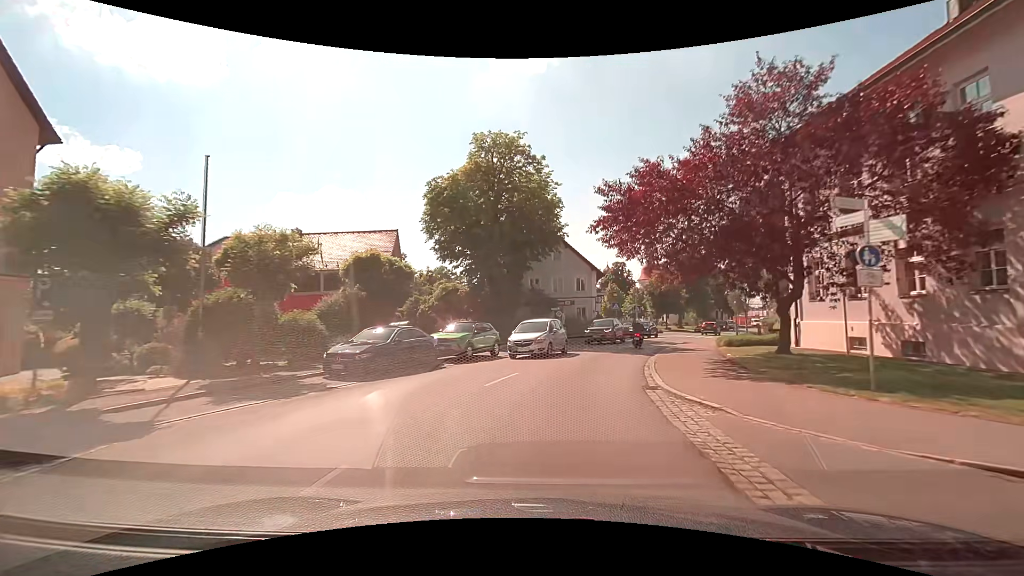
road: tertiary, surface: asphalt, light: Day
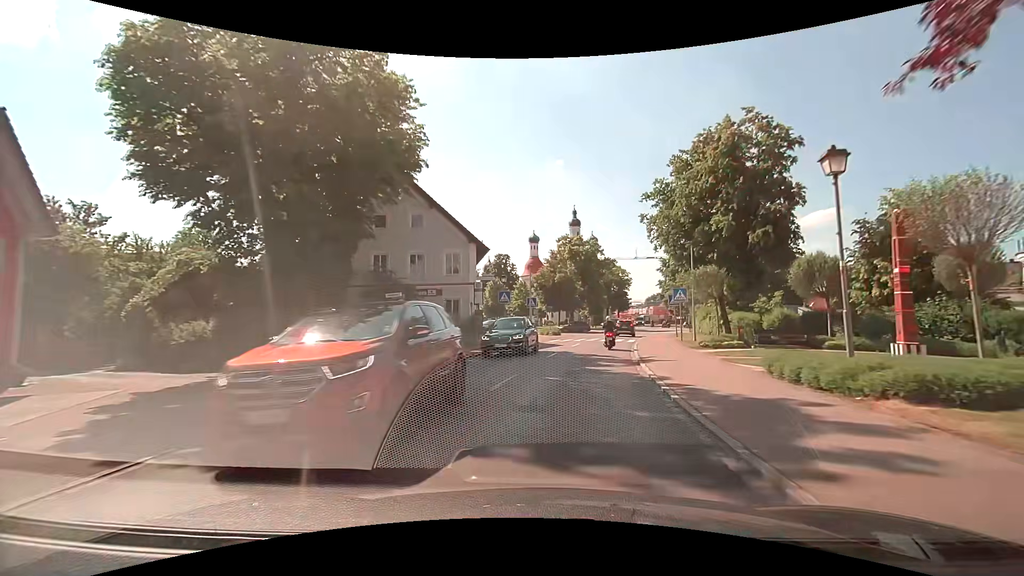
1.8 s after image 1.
(+1.9, +18.5) m; +14°
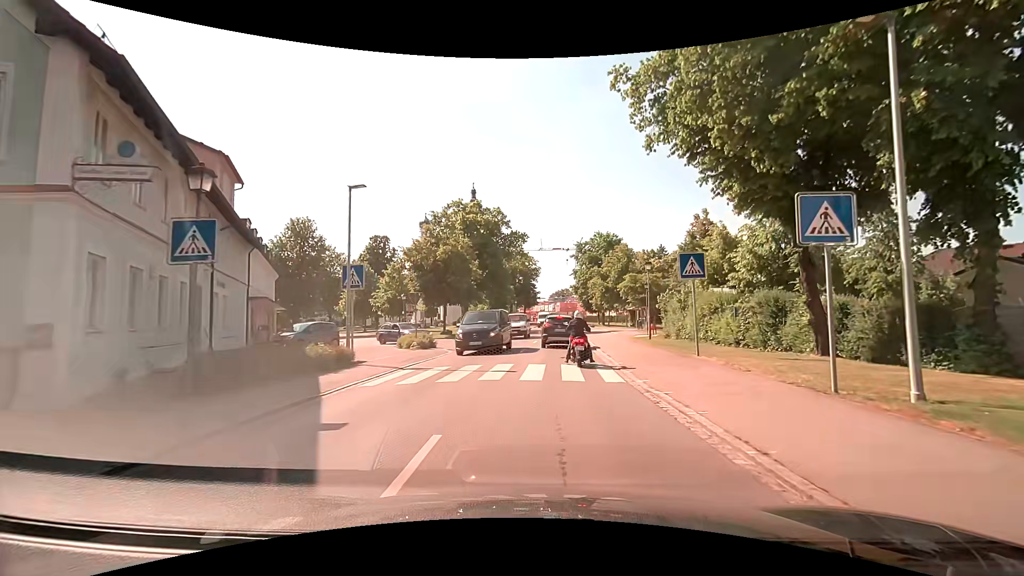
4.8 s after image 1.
(+2.3, +24.1) m; +12°
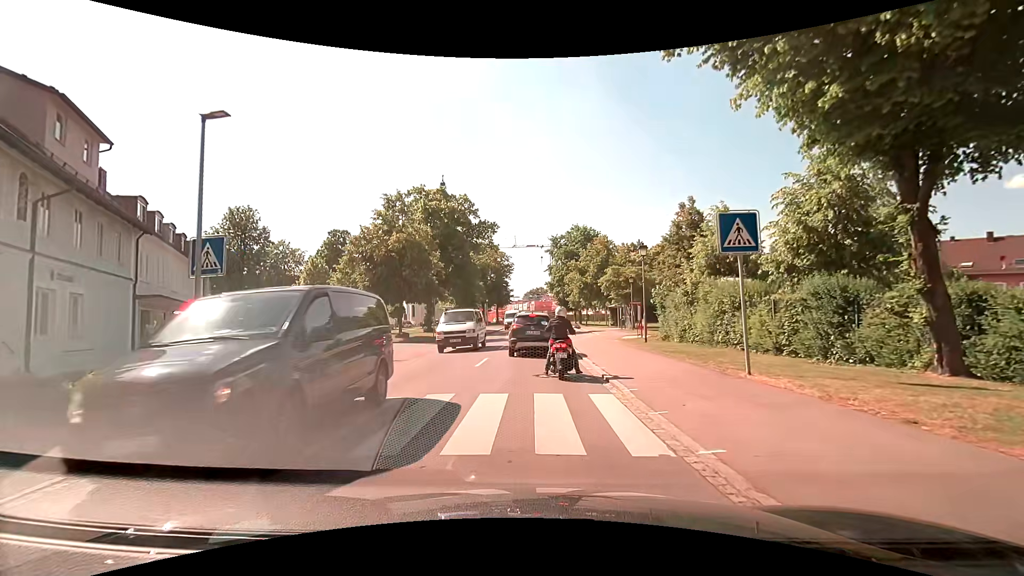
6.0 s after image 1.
(+0.2, +6.0) m; +3°
